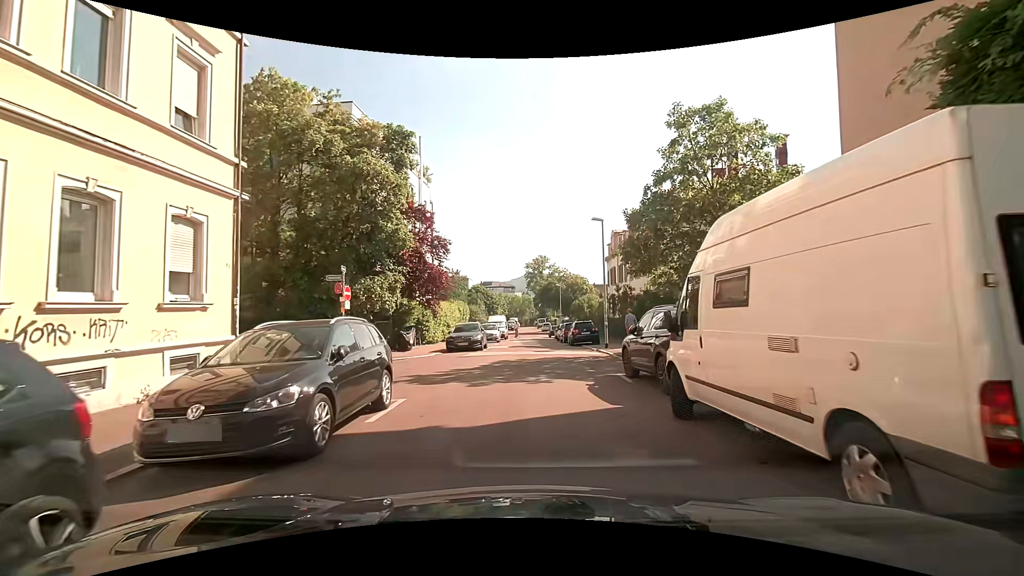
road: residential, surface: asphalt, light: Day
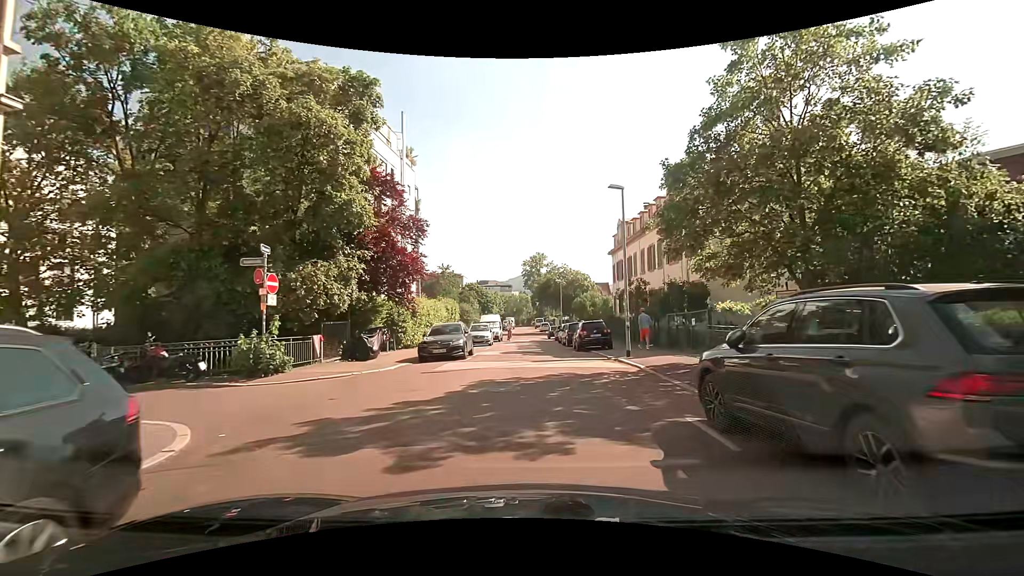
(0.0, +5.7) m; 0°
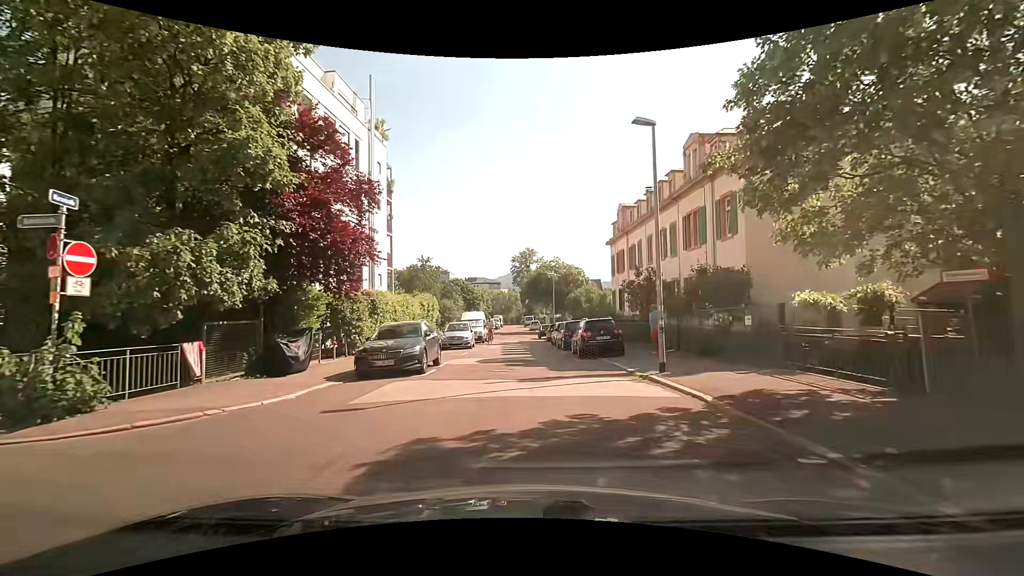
(0.0, +5.8) m; +1°
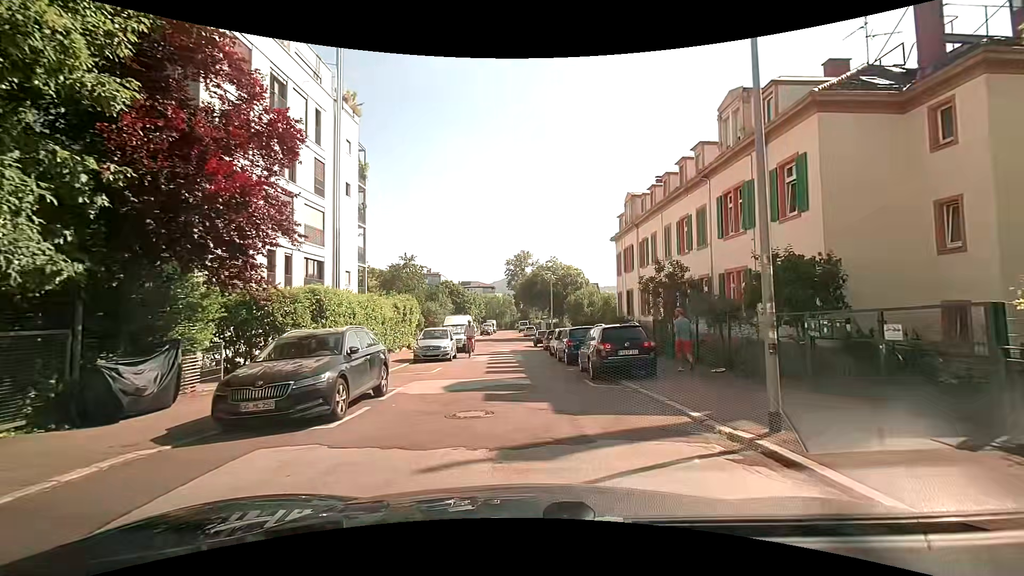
(+0.1, +5.6) m; +1°
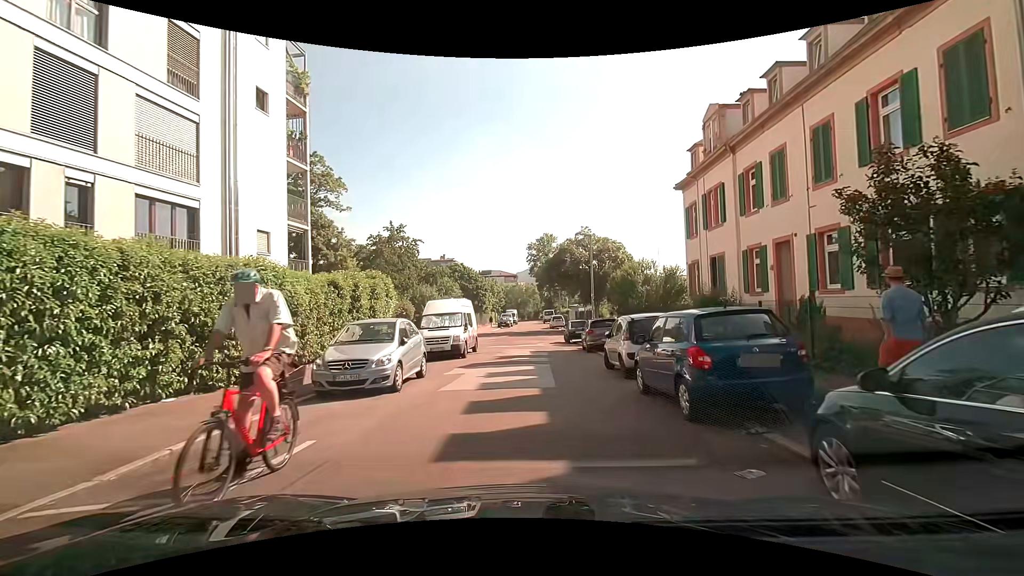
(-0.2, +12.9) m; -3°
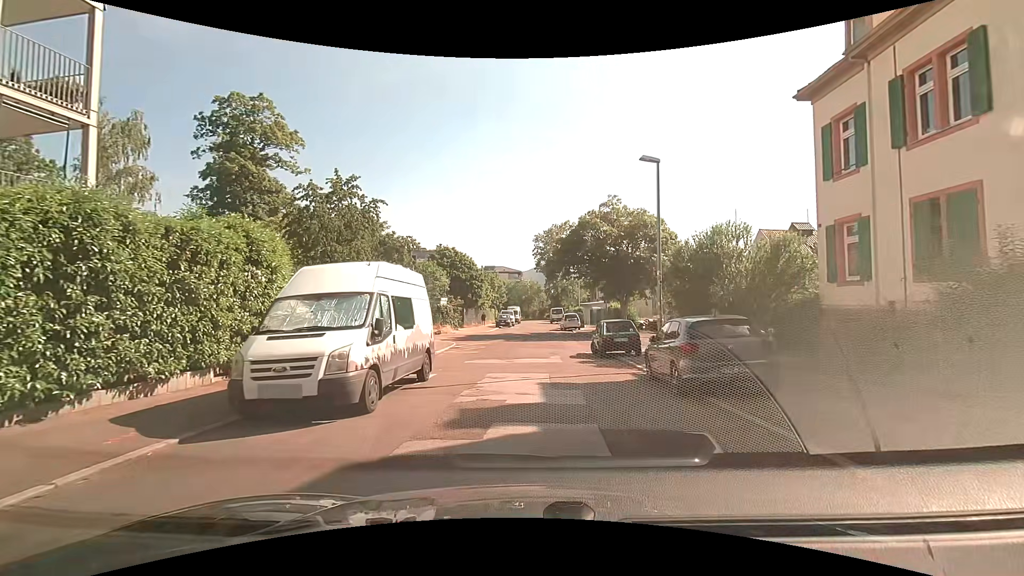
(+0.1, +12.5) m; +1°
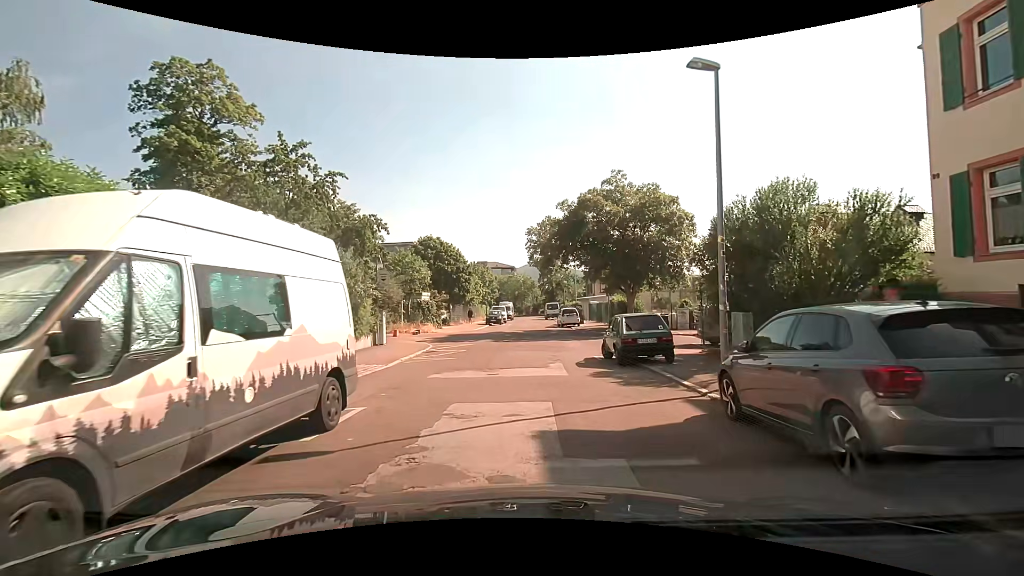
(0.0, +5.1) m; 0°
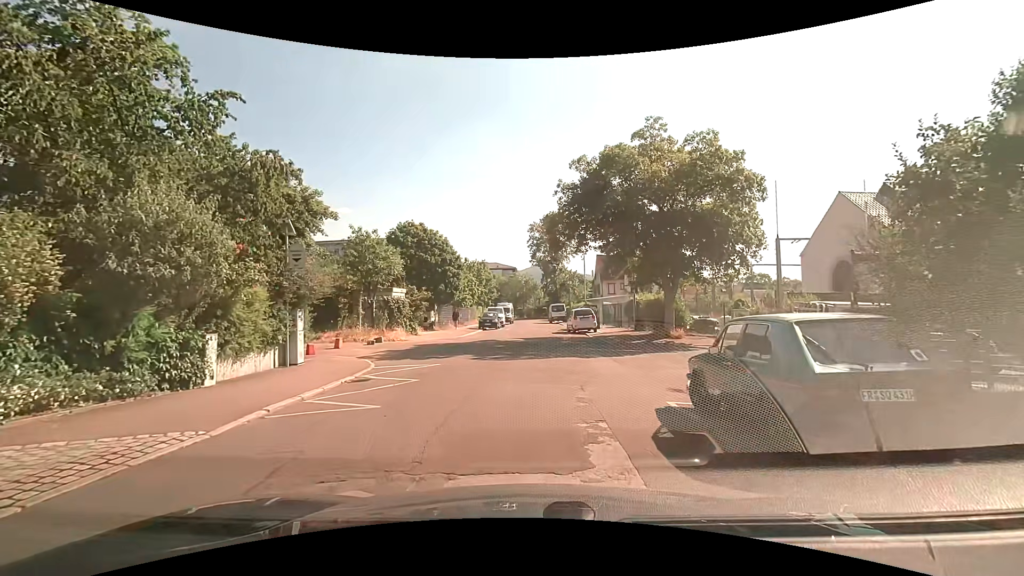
(-0.1, +8.8) m; 0°
